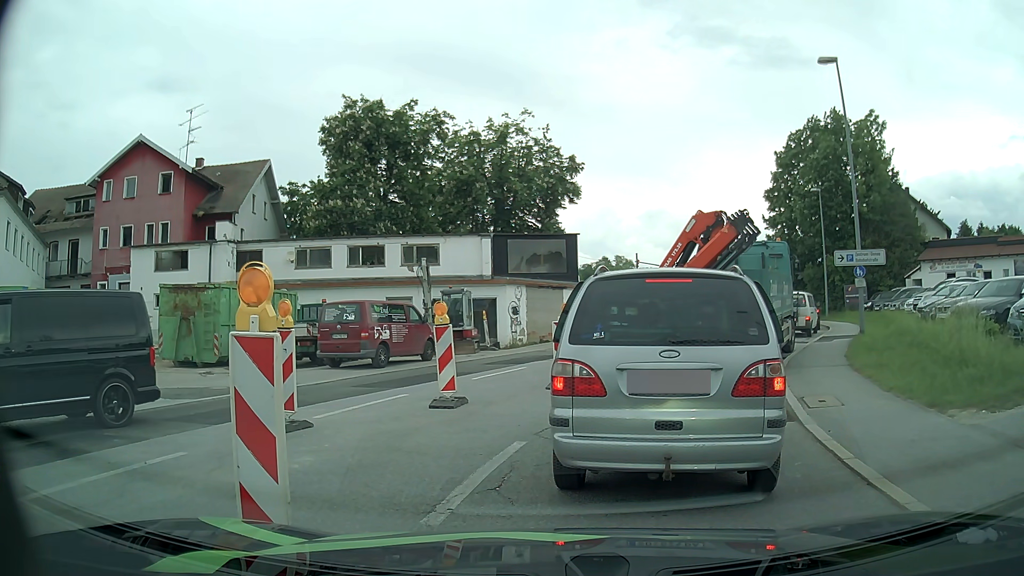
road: tertiary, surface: asphalt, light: Day
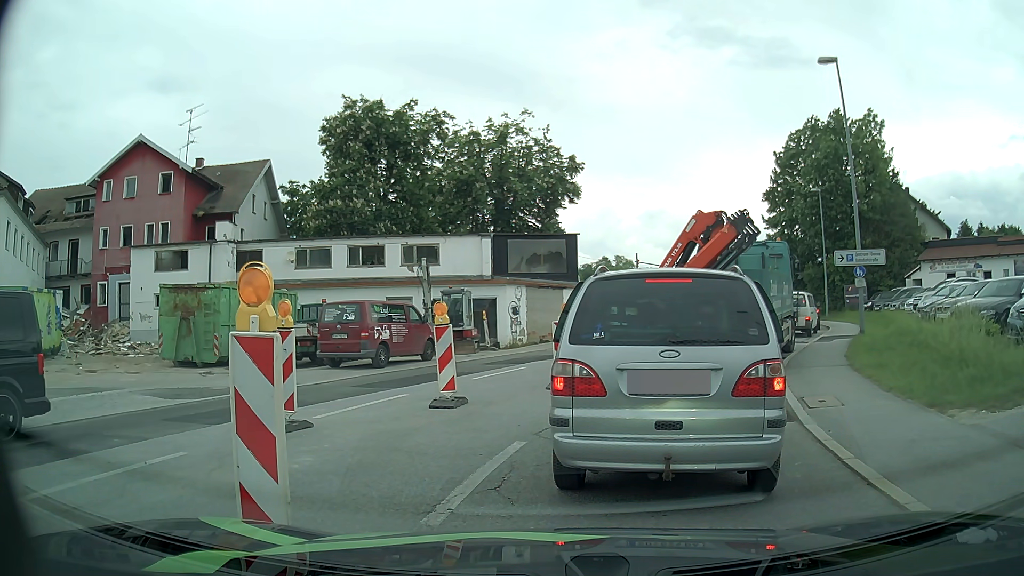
(0.0, 0.0) m; 0°
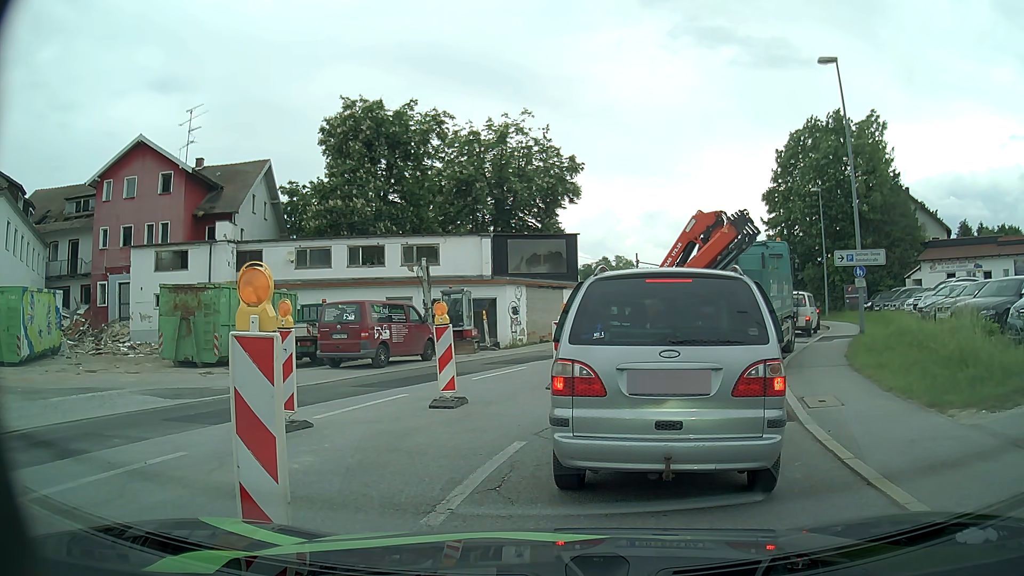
(0.0, 0.0) m; 0°
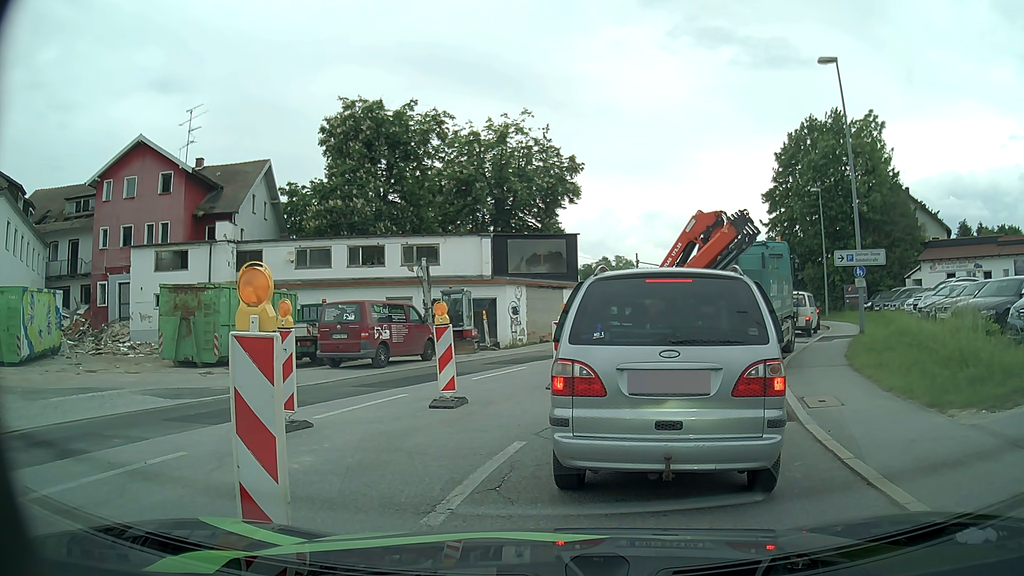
(0.0, 0.0) m; 0°
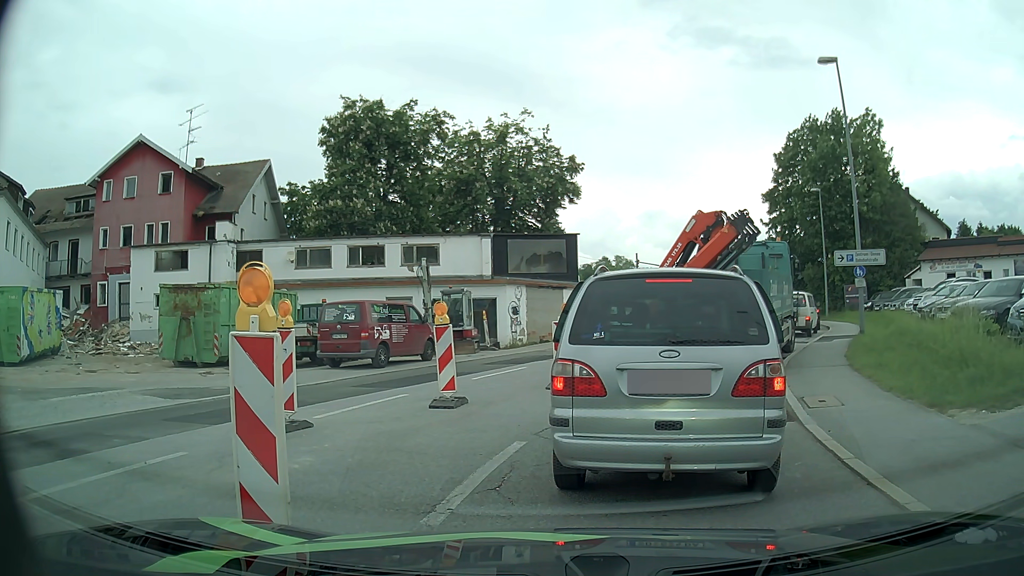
(0.0, 0.0) m; 0°
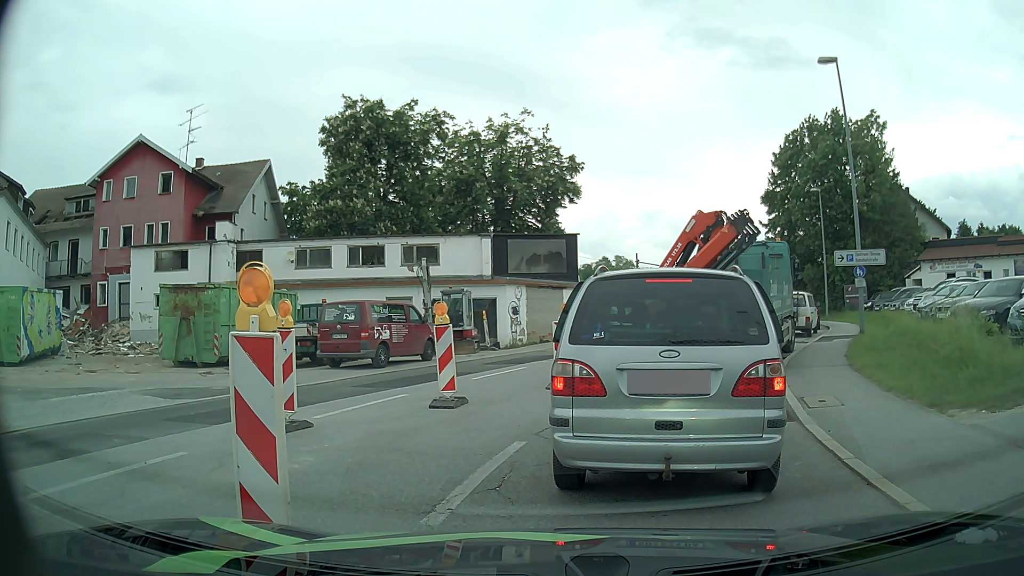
(0.0, 0.0) m; 0°
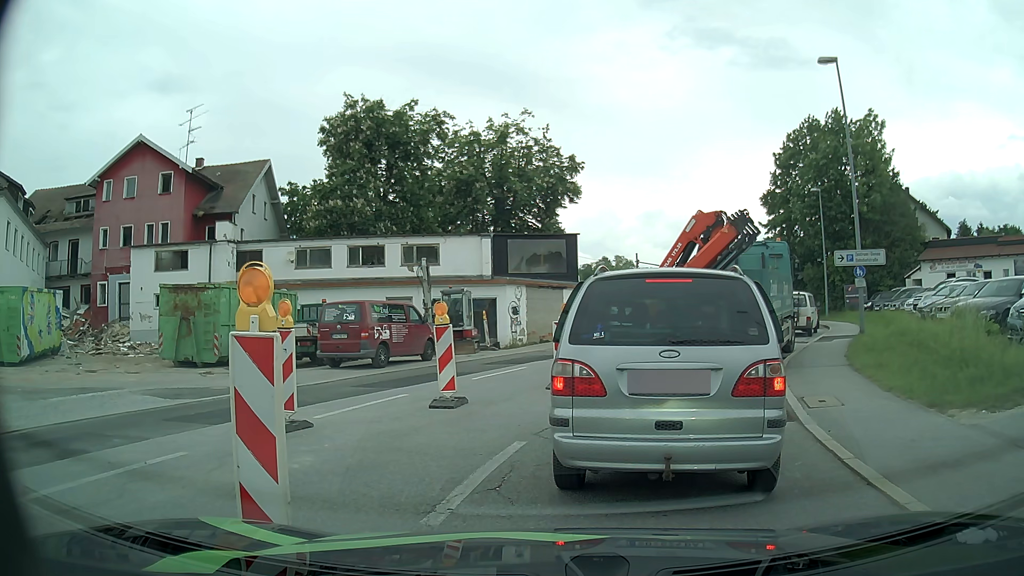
(0.0, 0.0) m; 0°
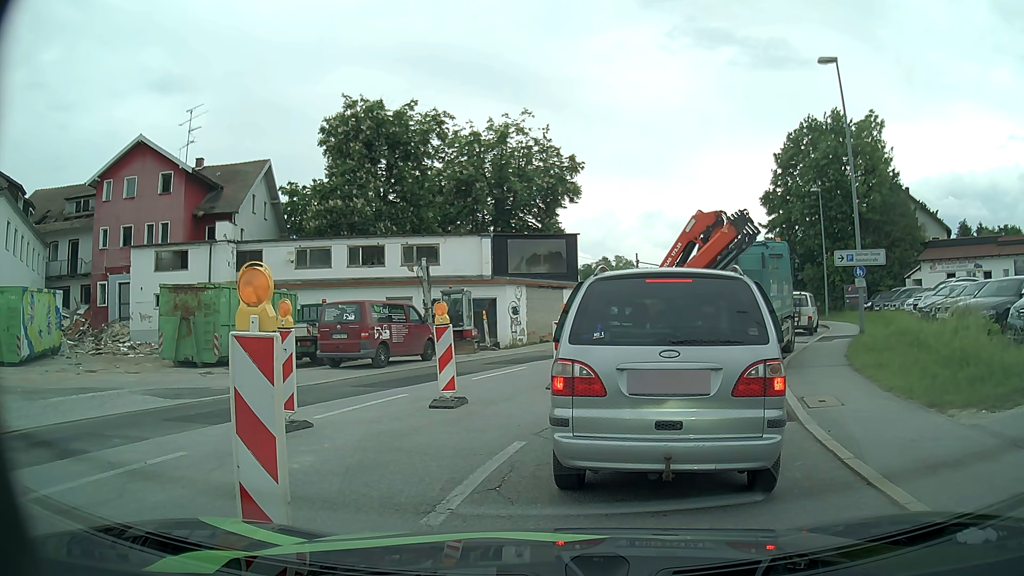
(0.0, 0.0) m; 0°
